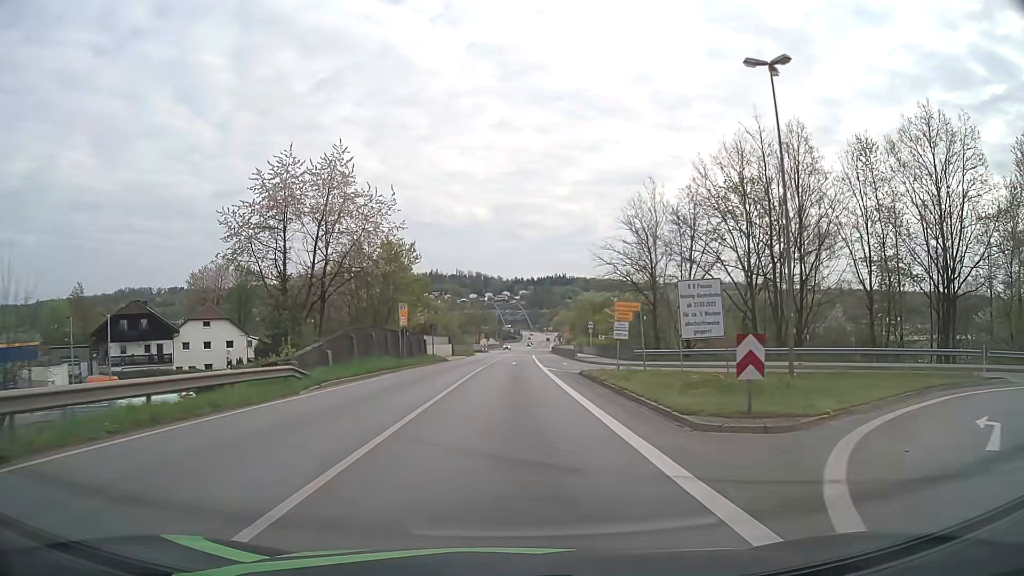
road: primary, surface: asphalt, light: Day
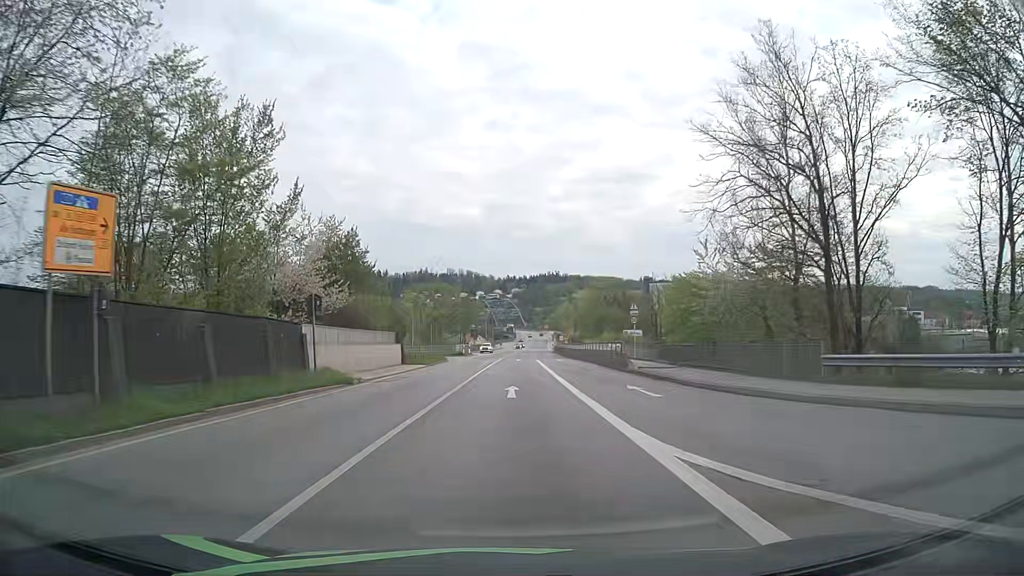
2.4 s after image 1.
(+0.2, +30.7) m; +1°
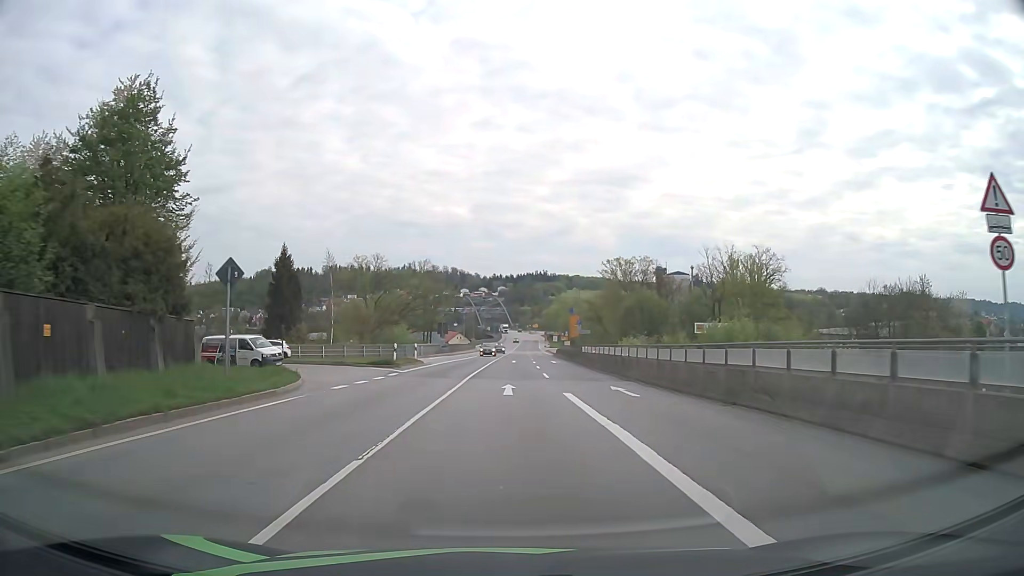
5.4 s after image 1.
(+0.2, +38.2) m; +1°
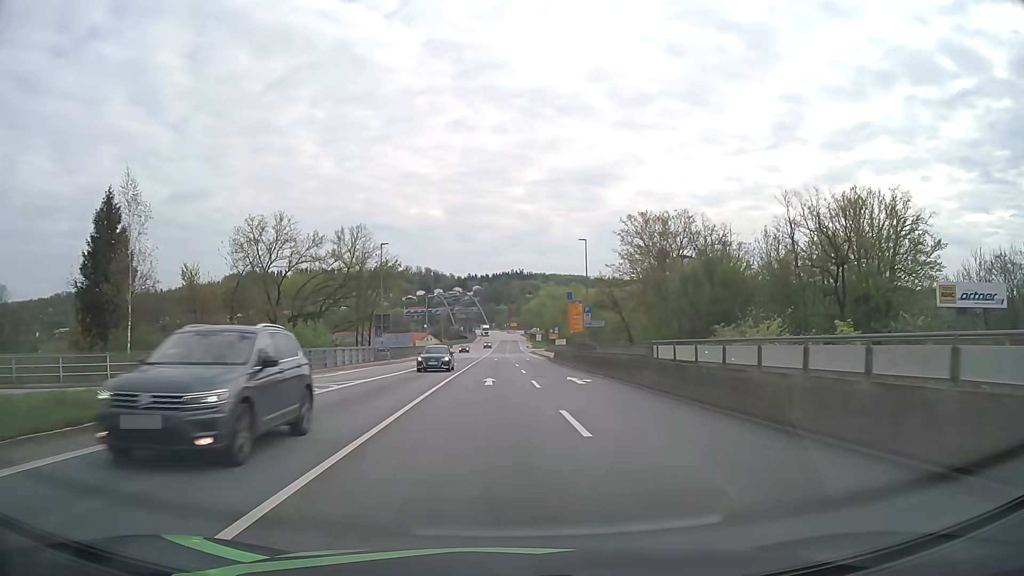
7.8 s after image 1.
(+0.4, +30.6) m; +2°
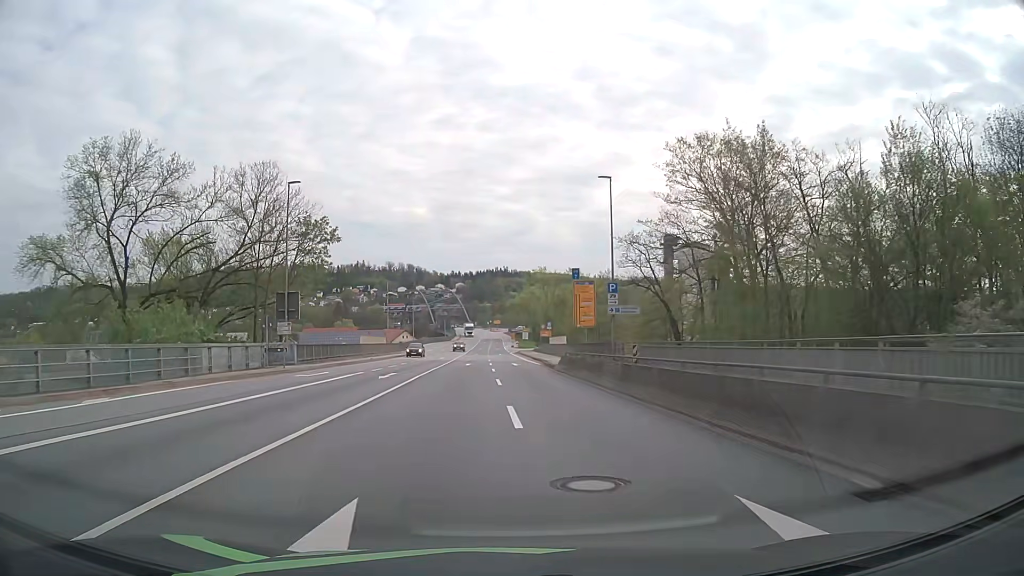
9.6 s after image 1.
(+0.4, +23.0) m; +2°
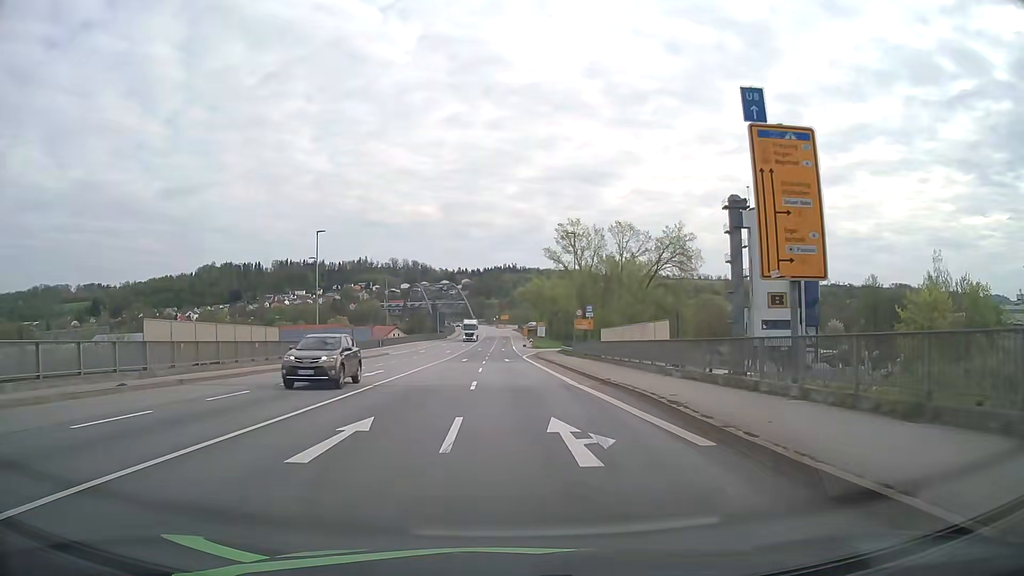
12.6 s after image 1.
(-0.3, +38.3) m; -1°
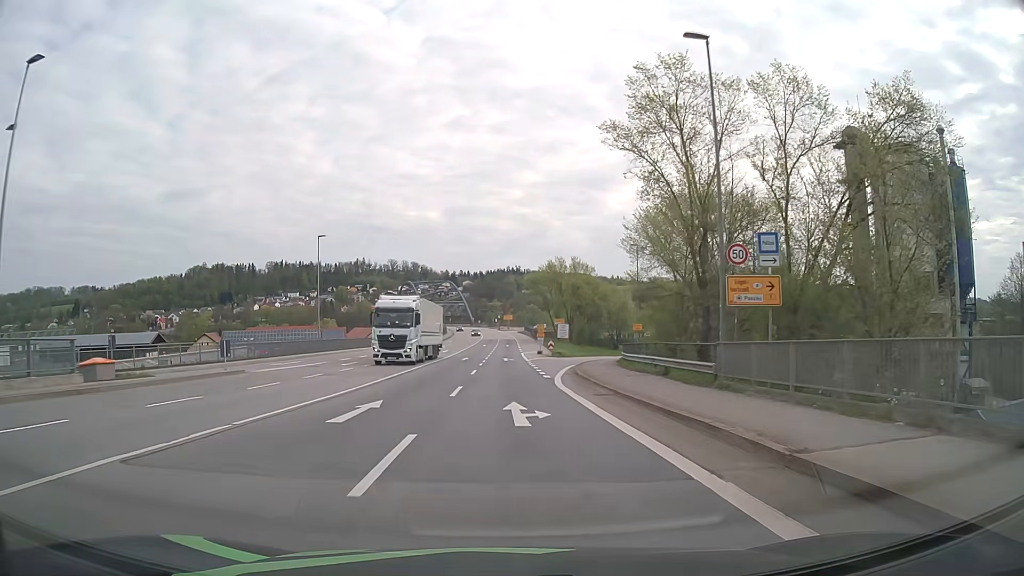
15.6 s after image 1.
(-0.2, +38.2) m; -1°
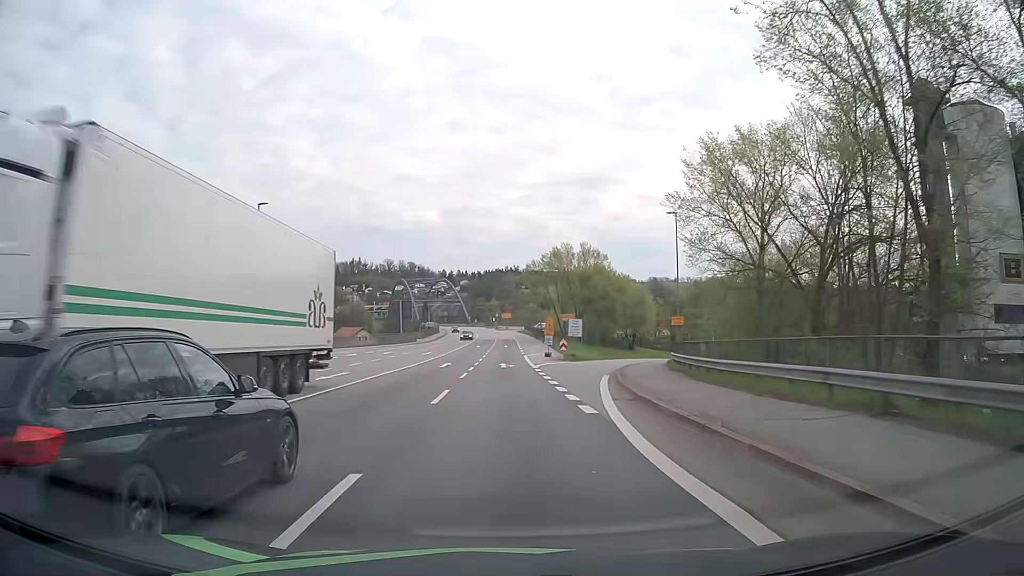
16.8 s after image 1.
(0.0, +15.2) m; 0°
(0, +10) (0, +20) (0, +30) (0, +40) (0, +50) (0, +60) (0, +70) (0, +80) (0, +90) (0, +100) m
